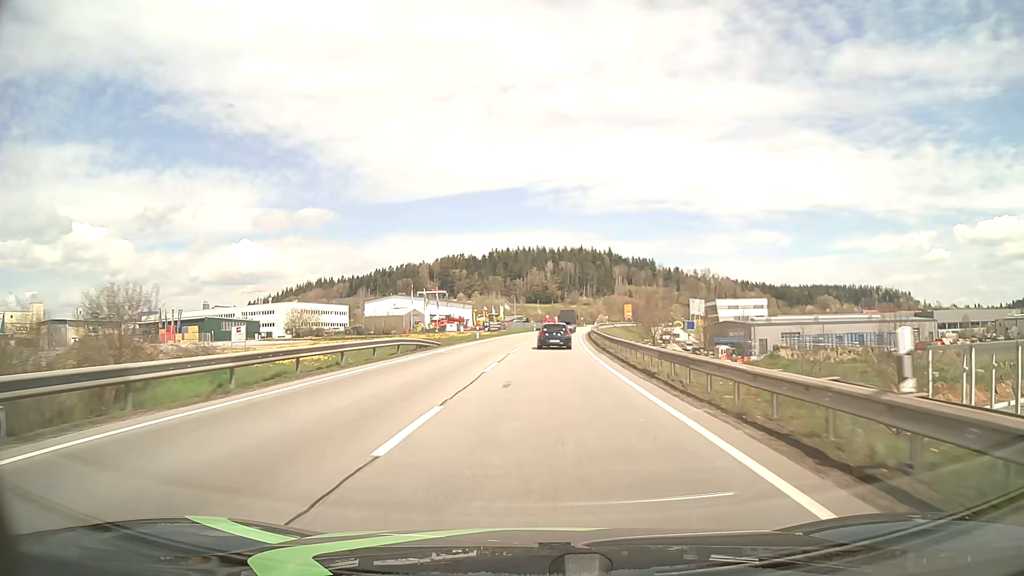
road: primary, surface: asphalt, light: Day
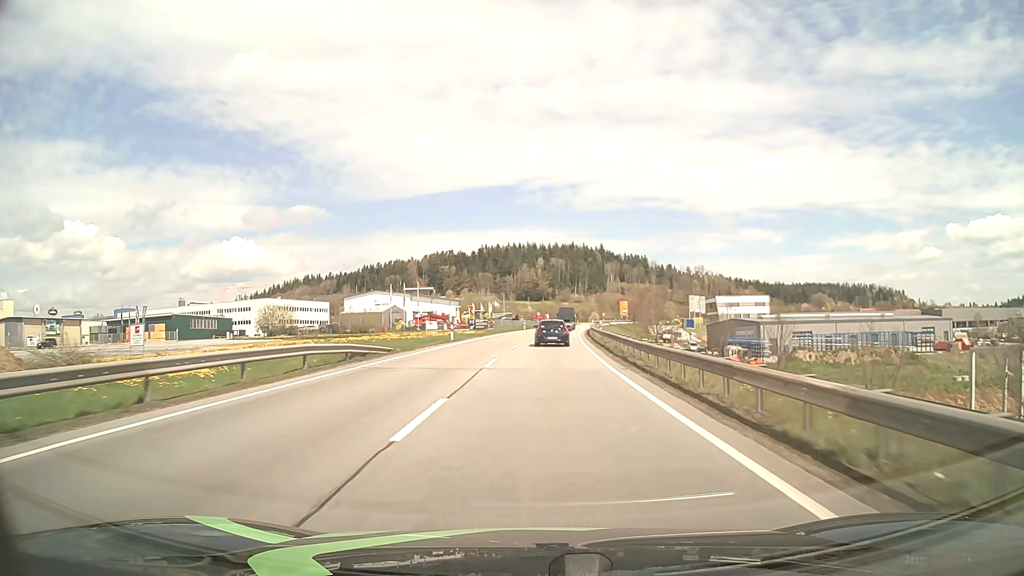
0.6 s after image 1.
(+0.1, +11.4) m; +1°
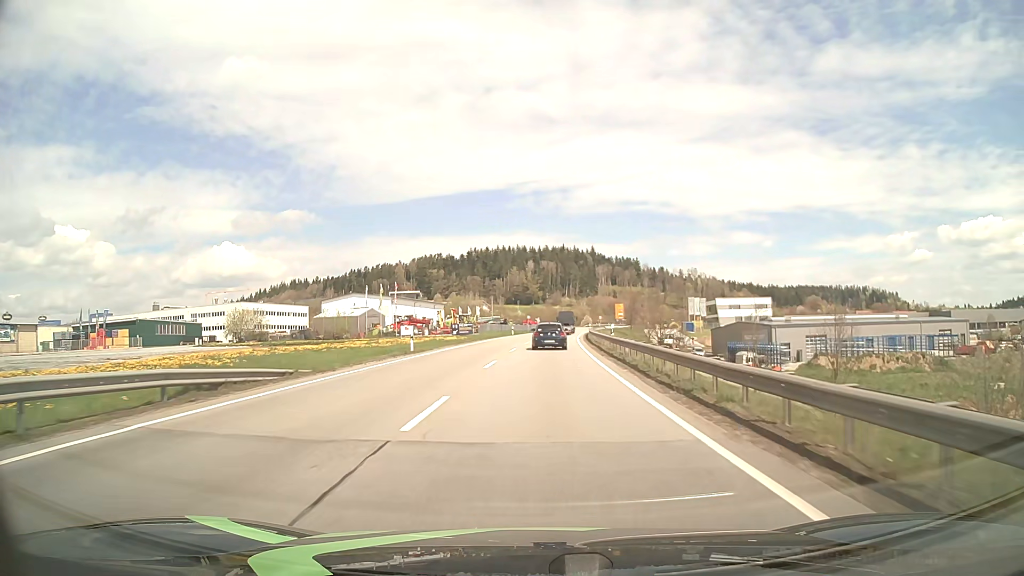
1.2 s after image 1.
(+0.1, +11.3) m; +1°
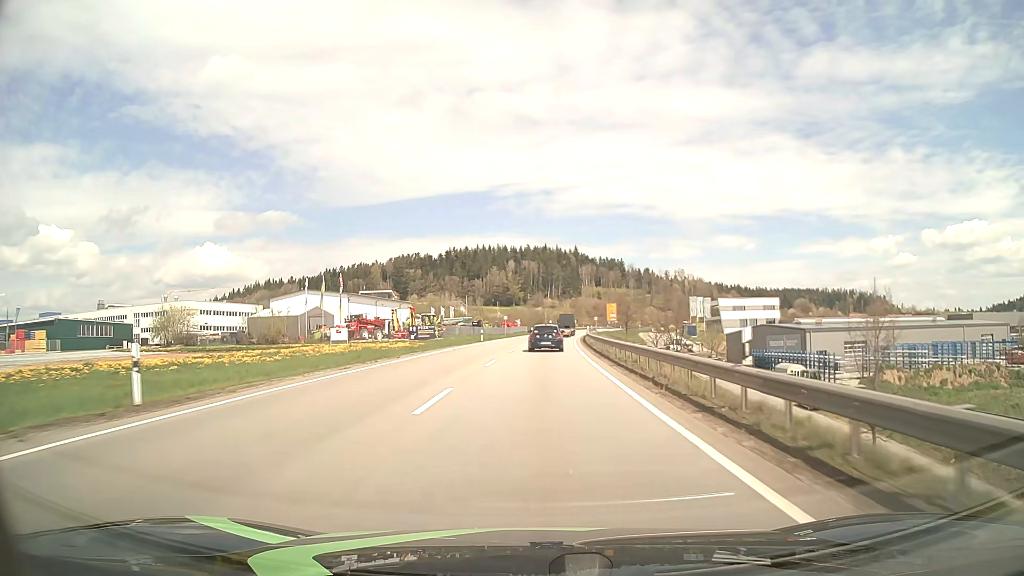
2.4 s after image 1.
(+0.3, +22.5) m; +2°
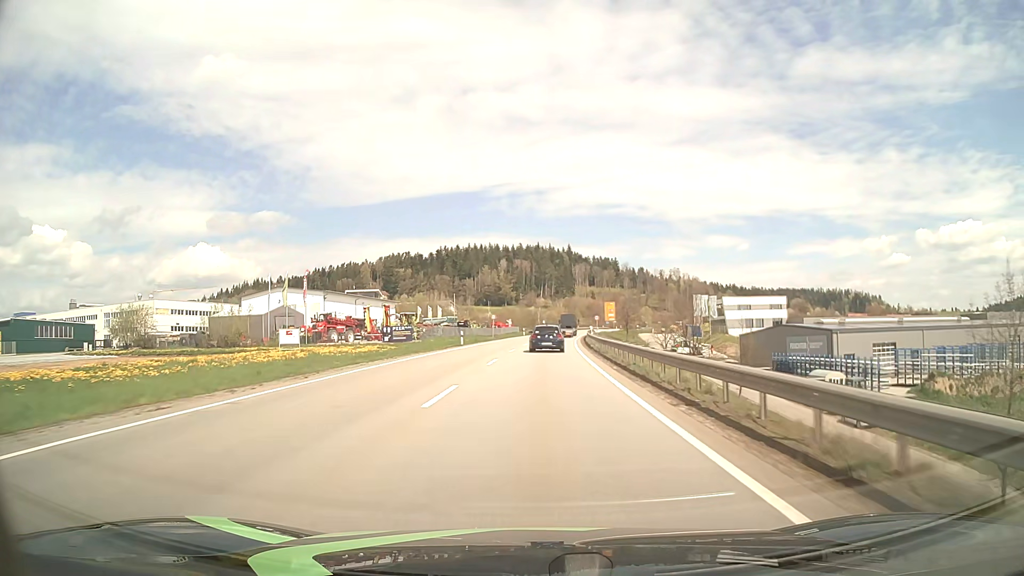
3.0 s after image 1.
(+0.1, +11.2) m; +1°
